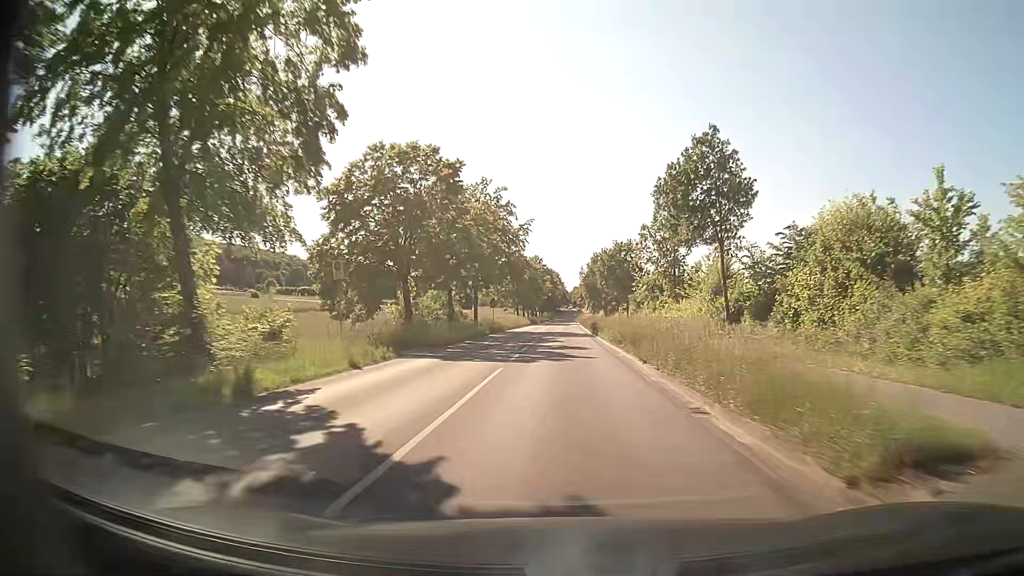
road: secondary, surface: asphalt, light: Day
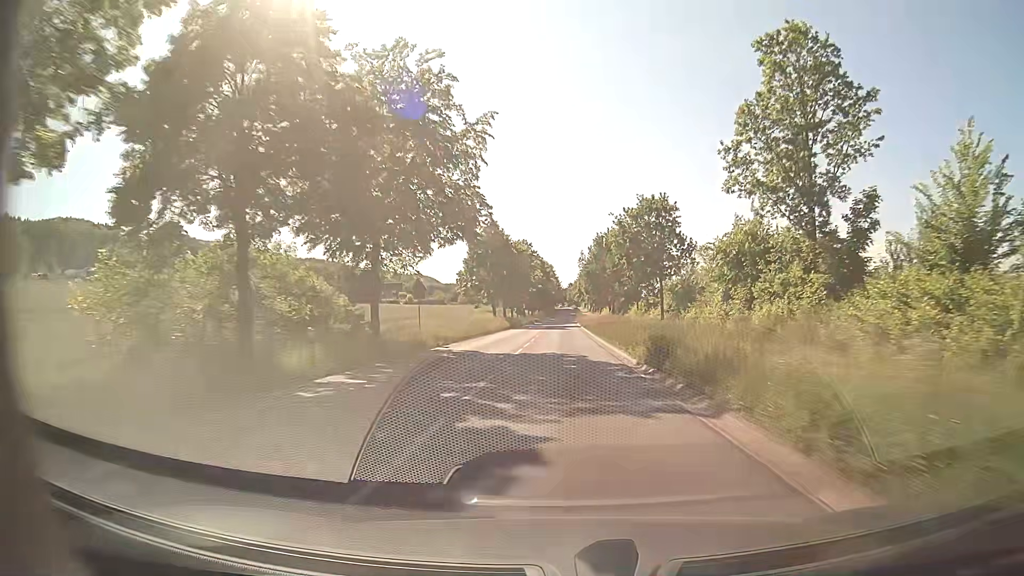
(0.0, +32.4) m; 0°
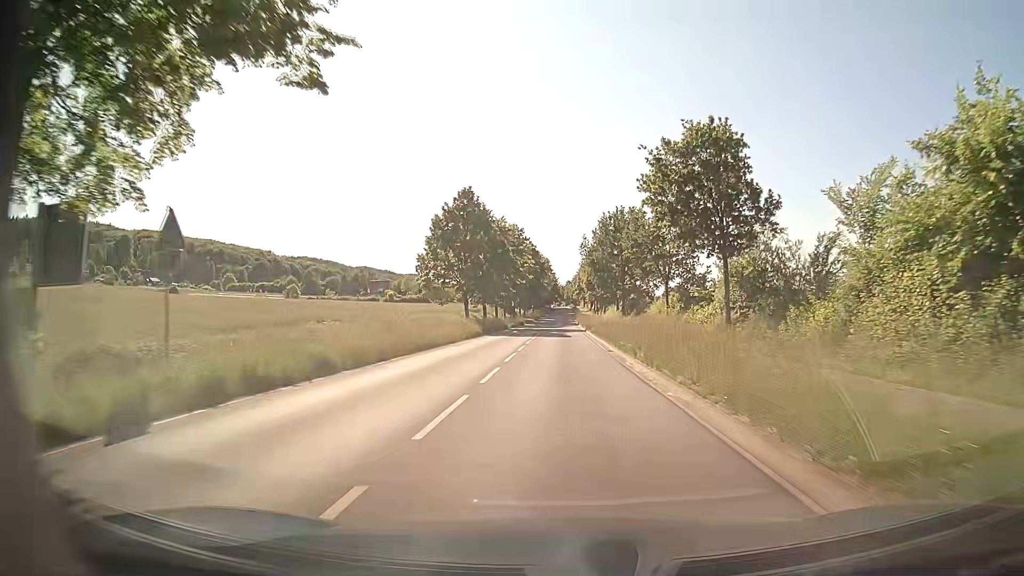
(0.0, +21.6) m; 0°
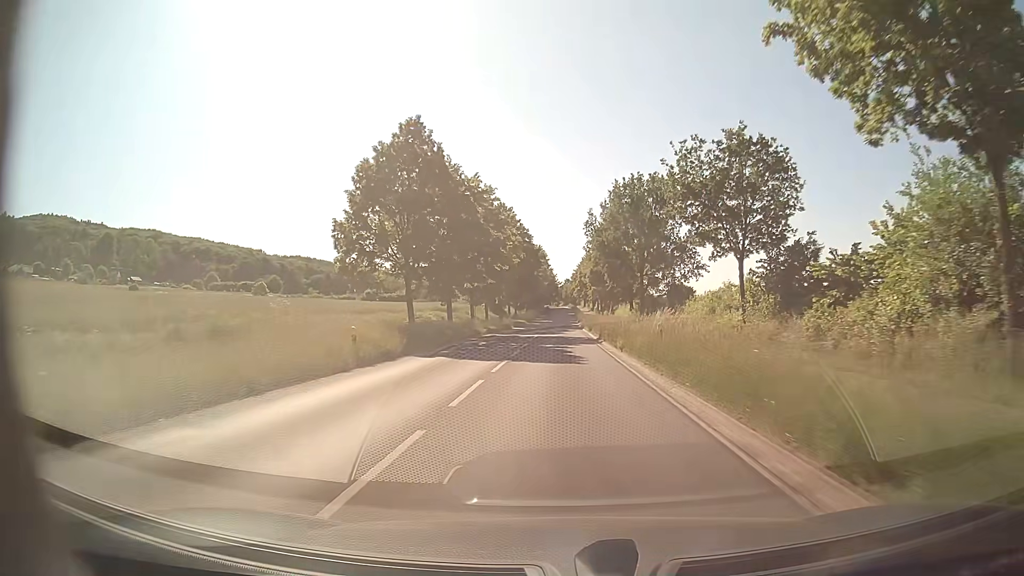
(+0.1, +21.6) m; 0°
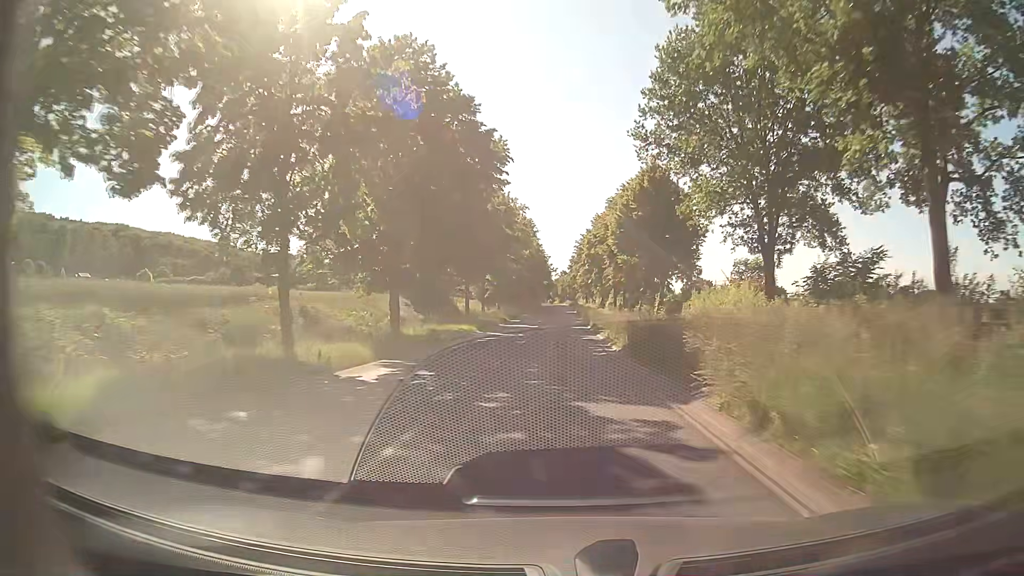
(+0.3, +53.9) m; 0°
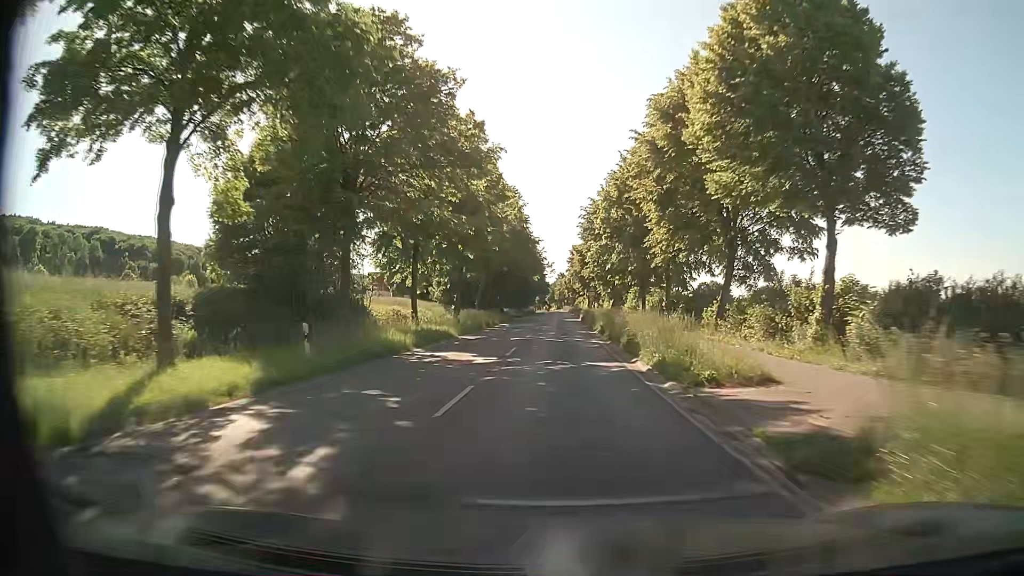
(+0.2, +32.3) m; 0°
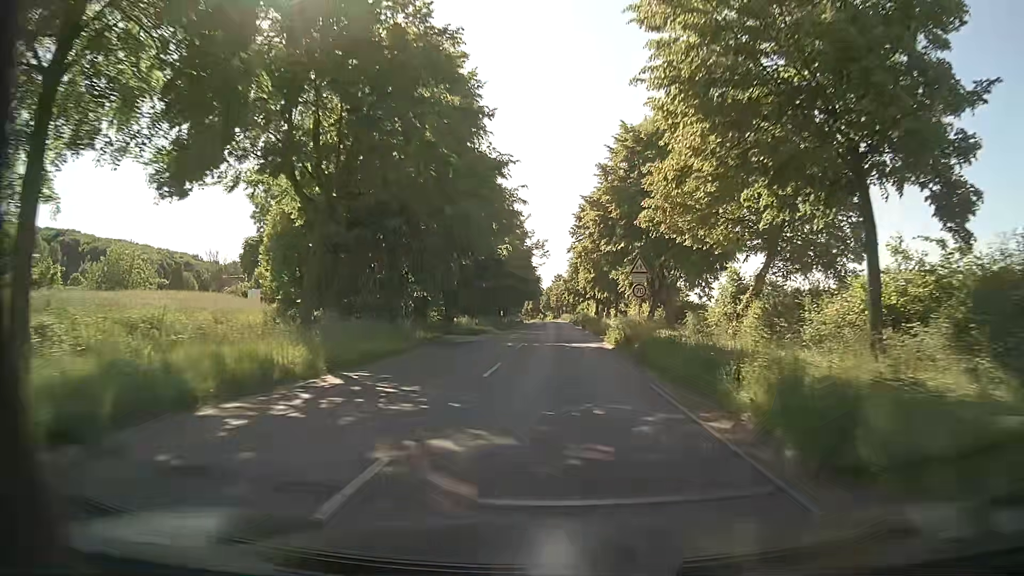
(+0.6, +42.7) m; +1°
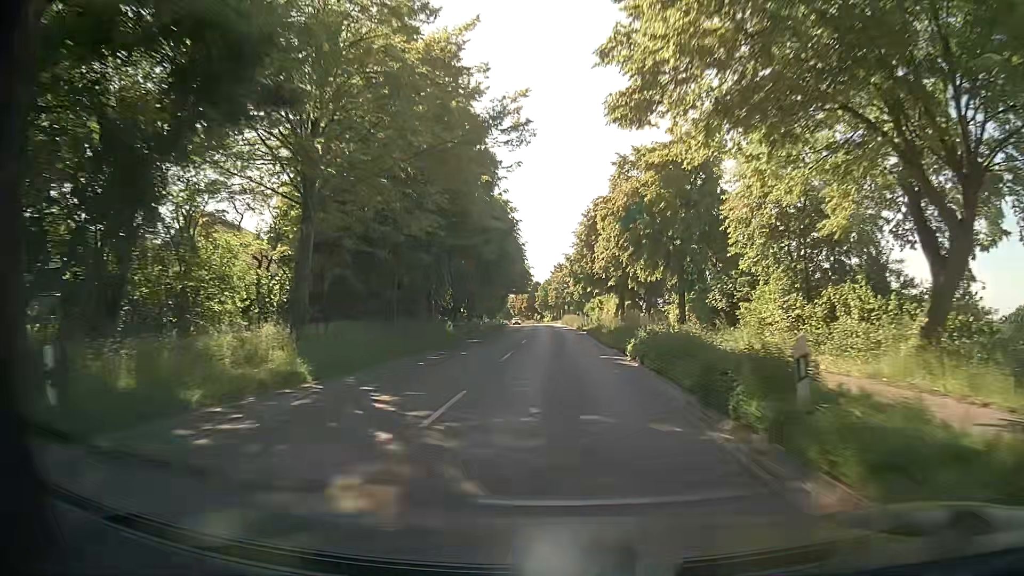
(0.0, +42.5) m; 0°
(0, +10) (0, +20) (0, +30) (0, +40) (0, +50) (0, +60) (-1, +70) (-1, +80) (-1, +90) (-1, +100) m
